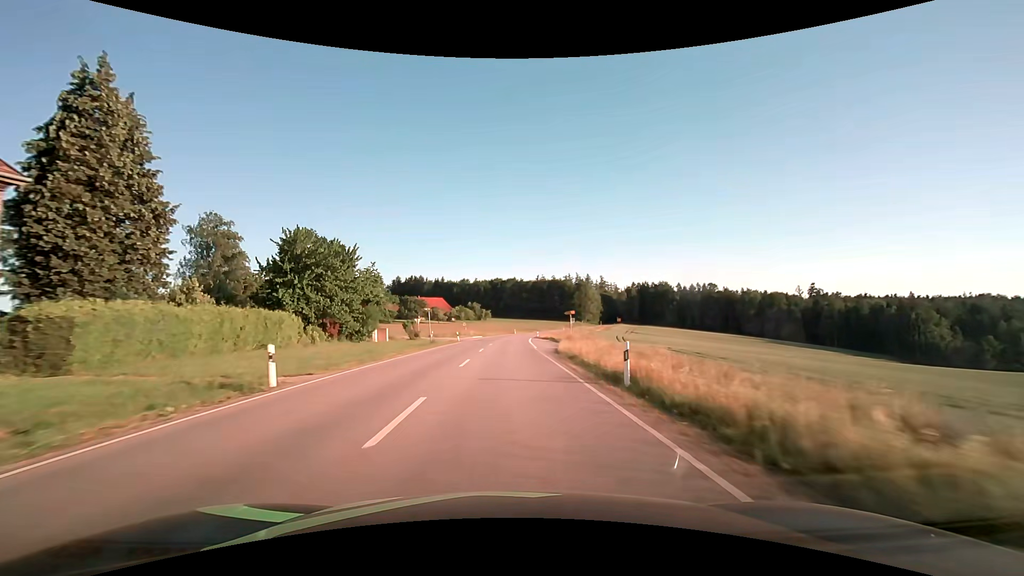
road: secondary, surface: asphalt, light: Day
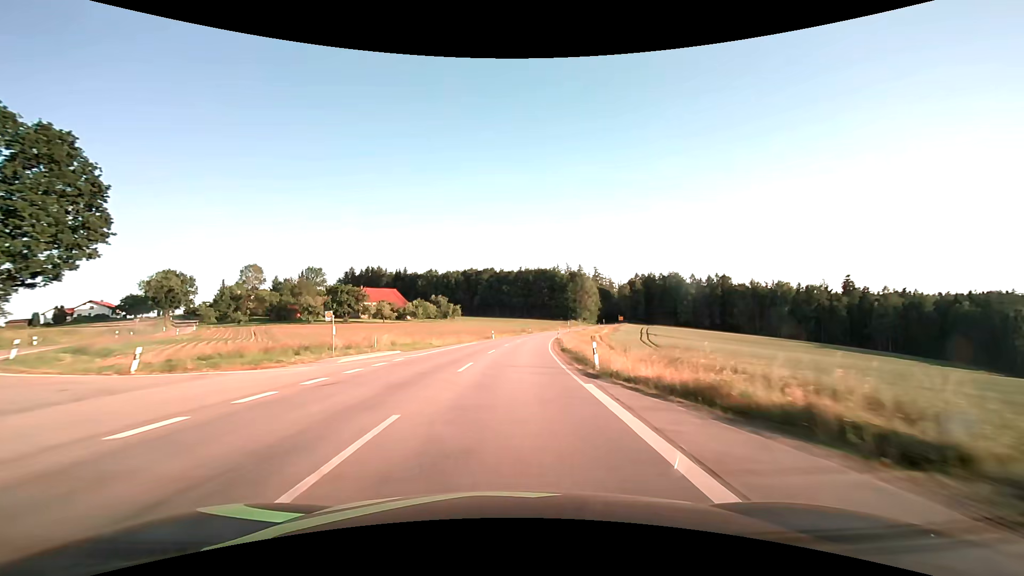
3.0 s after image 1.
(+0.8, +61.8) m; +2°
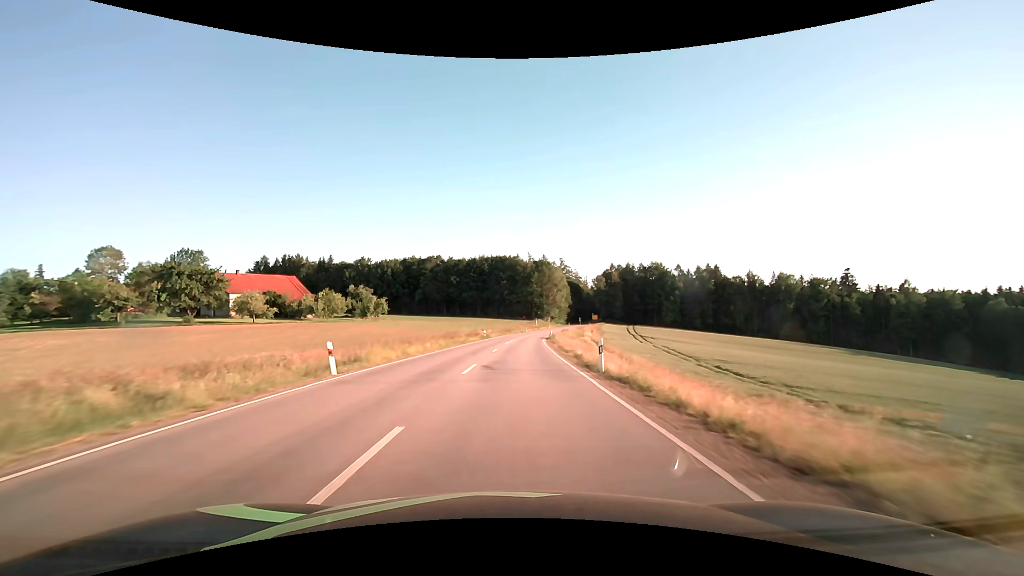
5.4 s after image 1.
(+2.2, +49.7) m; +5°
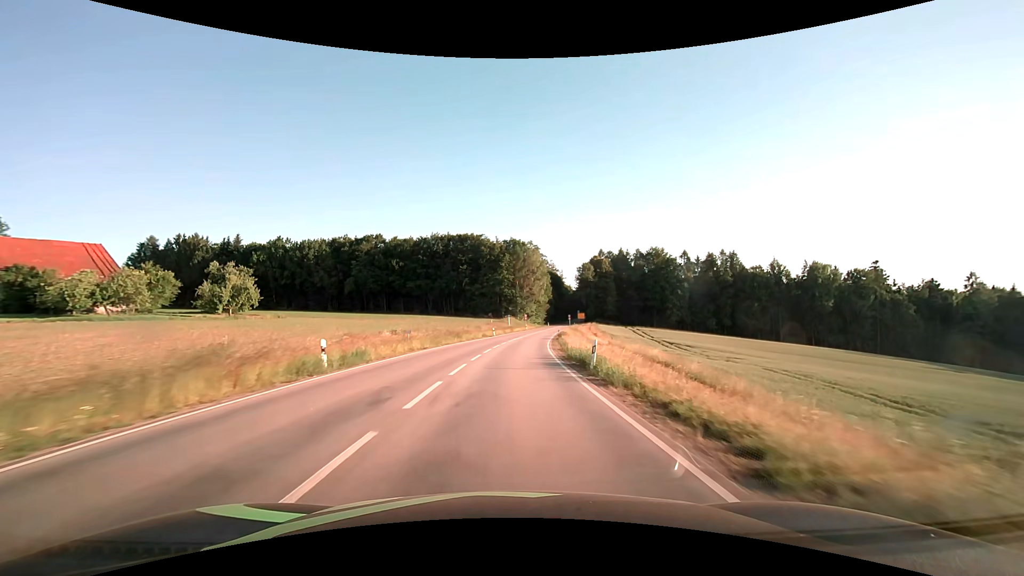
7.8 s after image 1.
(+1.7, +50.0) m; +4°
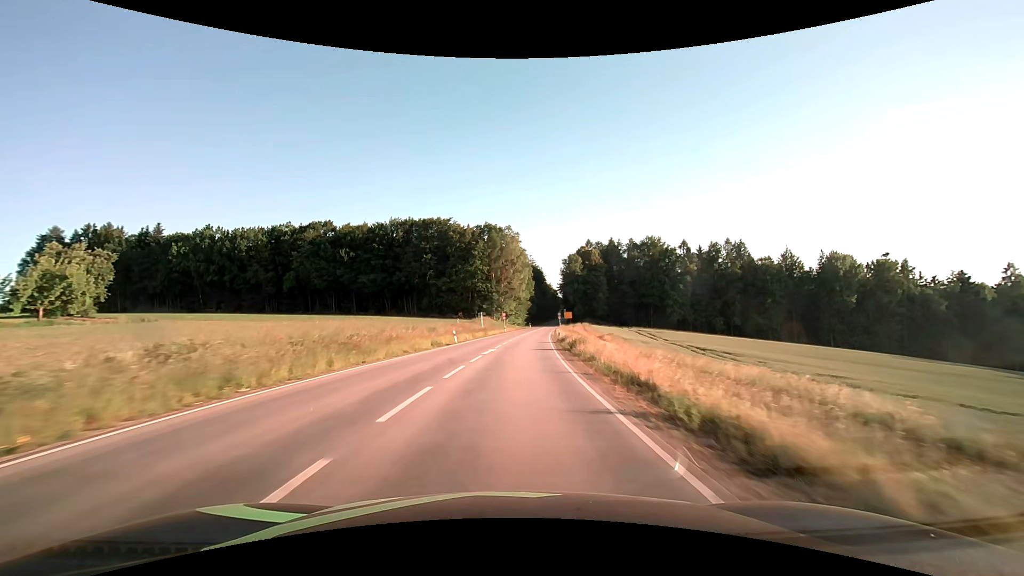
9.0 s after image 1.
(+0.5, +25.0) m; +3°
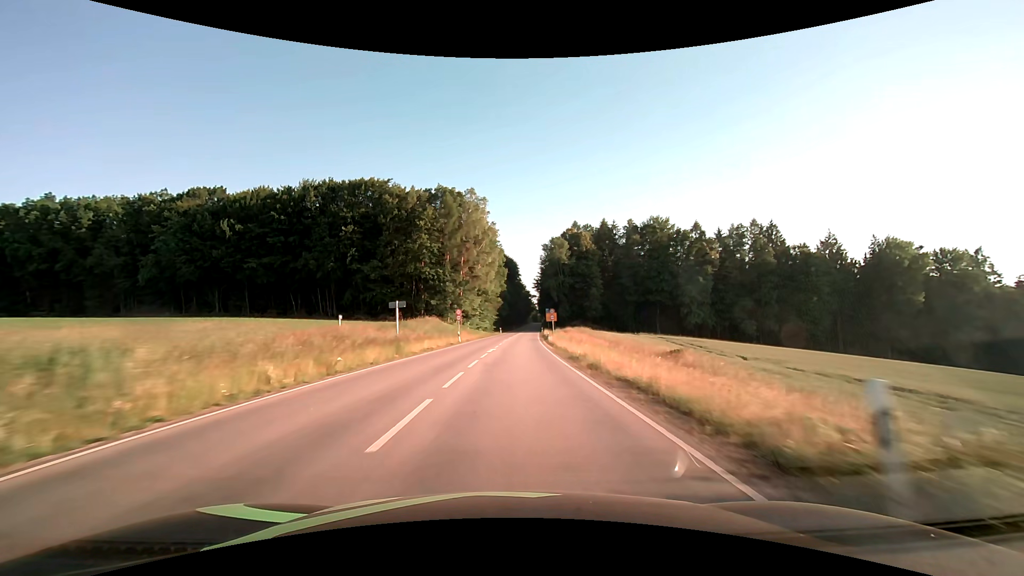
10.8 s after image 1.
(+1.2, +37.4) m; +4°
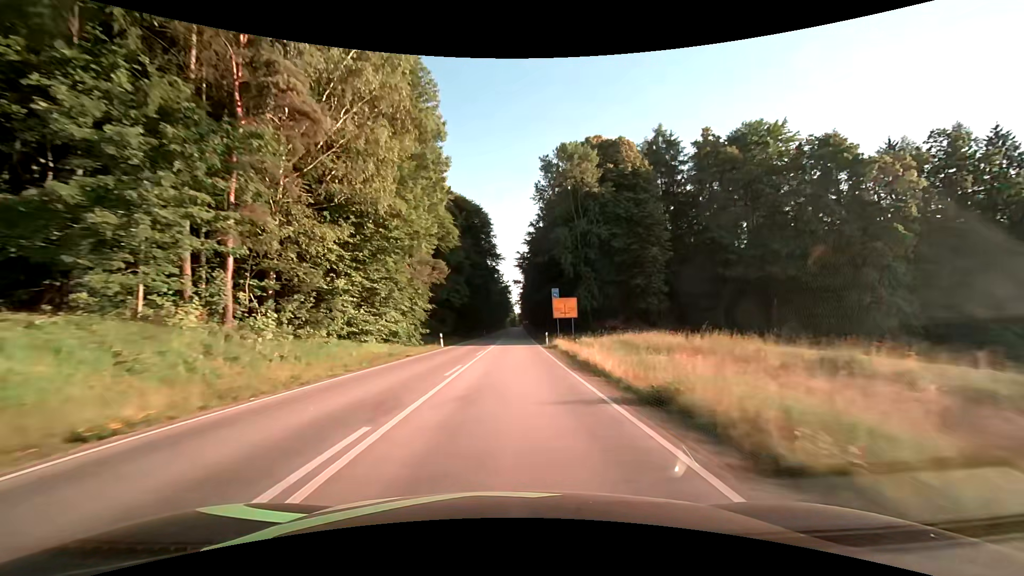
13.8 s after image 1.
(+2.2, +62.3) m; +3°
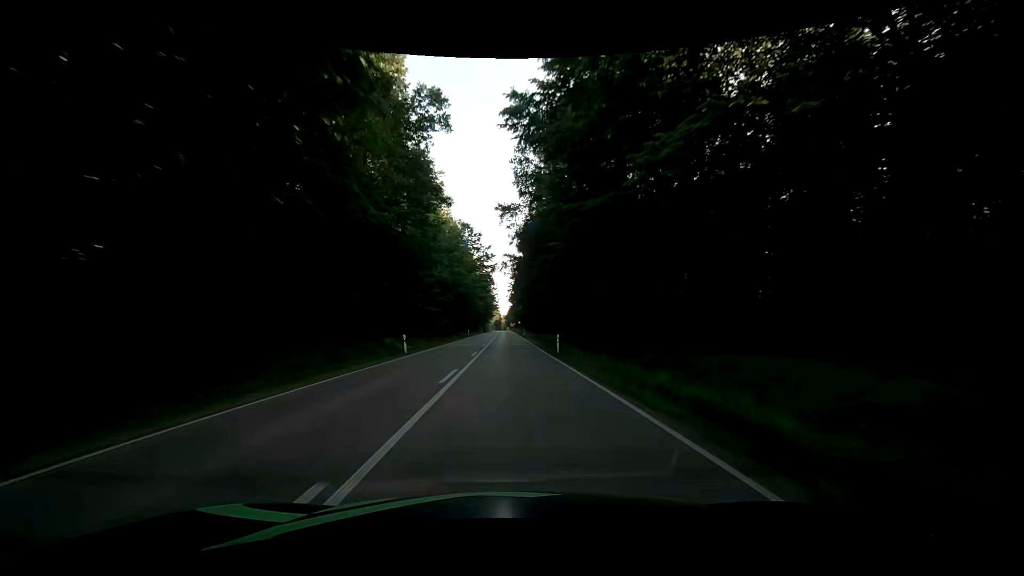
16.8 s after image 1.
(+0.6, +62.4) m; 0°
(0, +10) (0, +20) (+1, +30) (+1, +40) (+1, +50) (+2, +60) (+2, +70) (+2, +80) (+3, +90) (+3, +100) m
